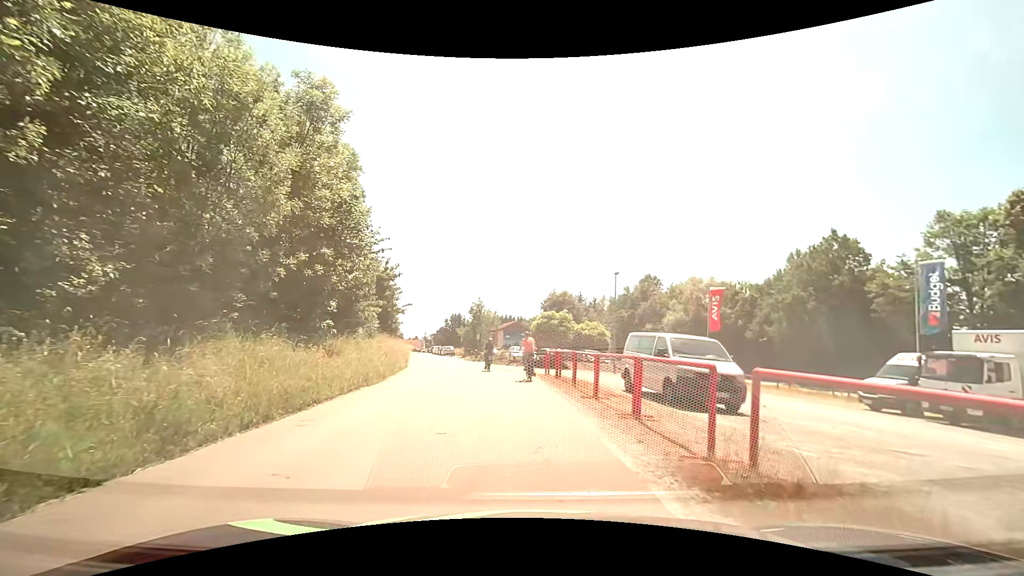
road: tertiary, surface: asphalt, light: Day
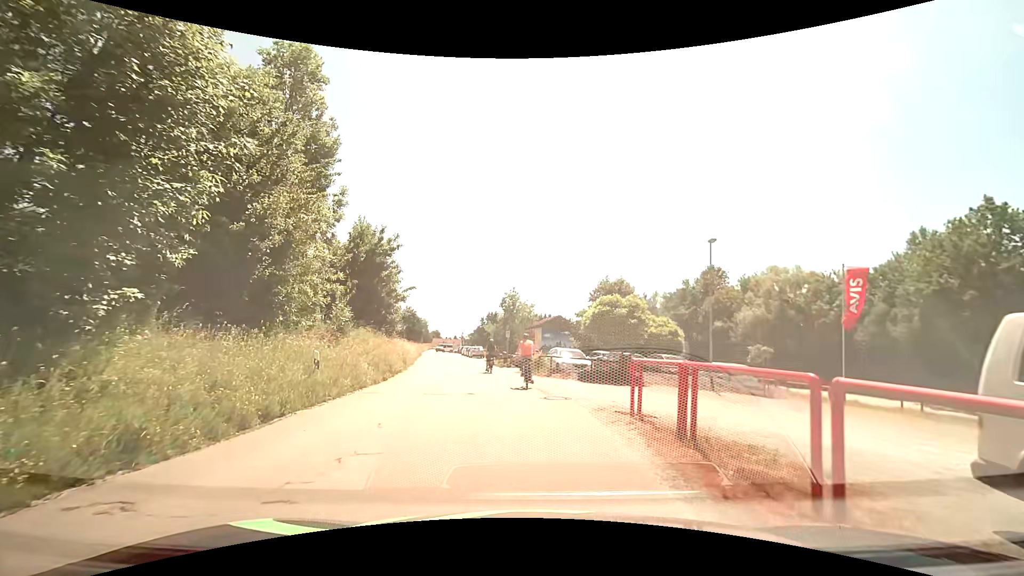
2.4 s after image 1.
(-0.4, +12.3) m; -3°
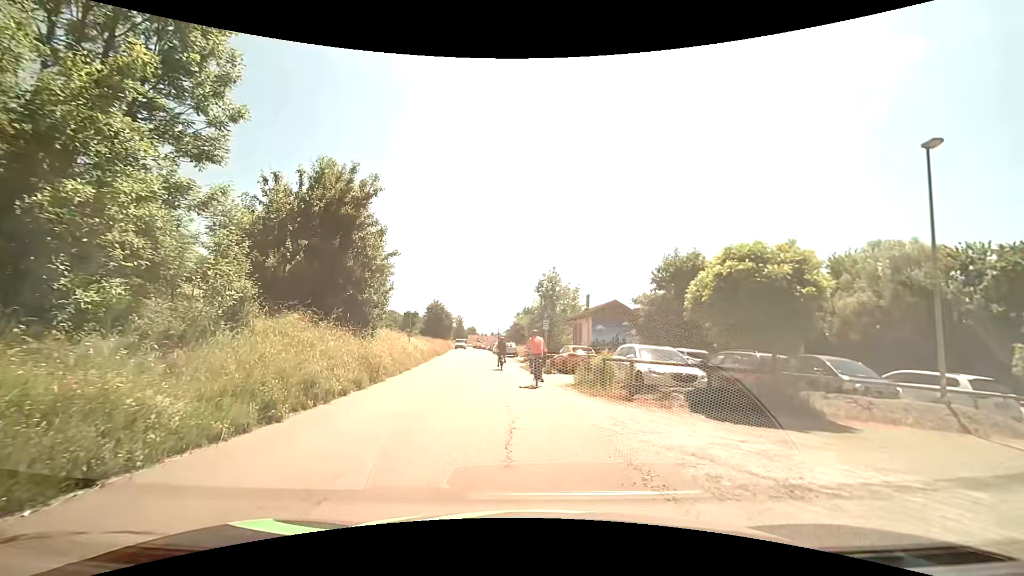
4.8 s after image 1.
(-0.6, +11.3) m; -6°
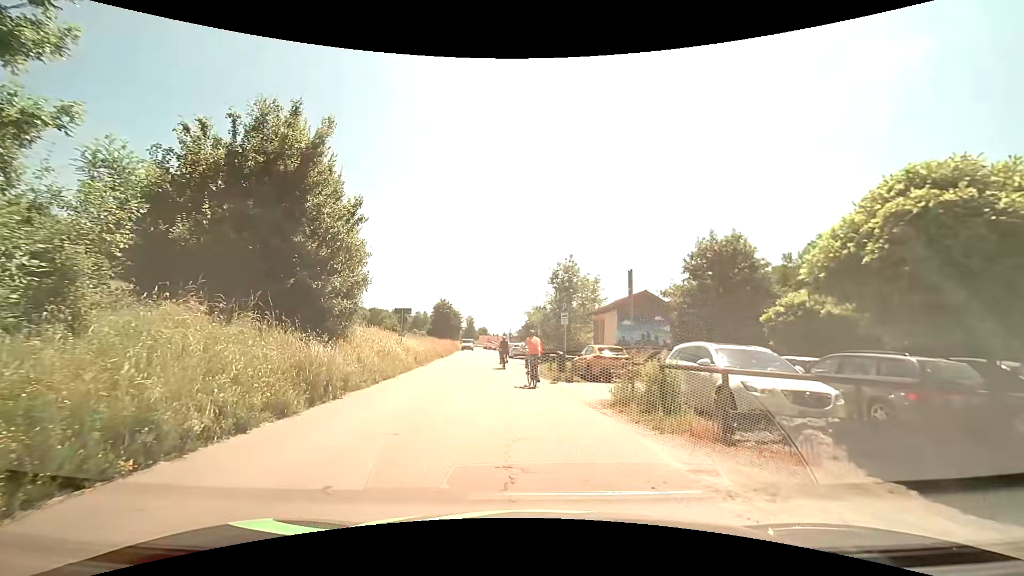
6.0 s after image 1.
(0.0, +5.3) m; -1°
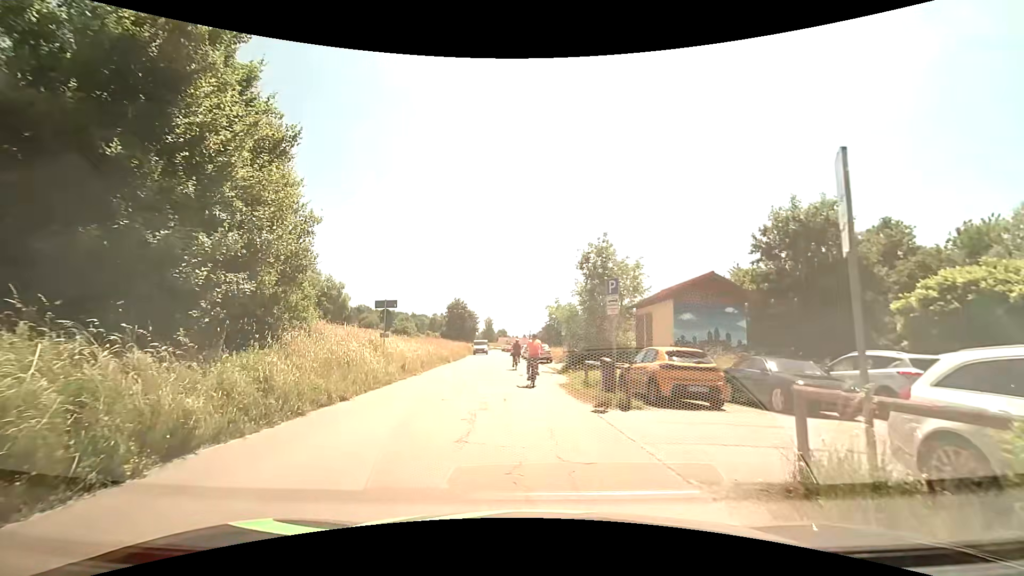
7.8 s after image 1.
(-0.1, +7.2) m; -2°
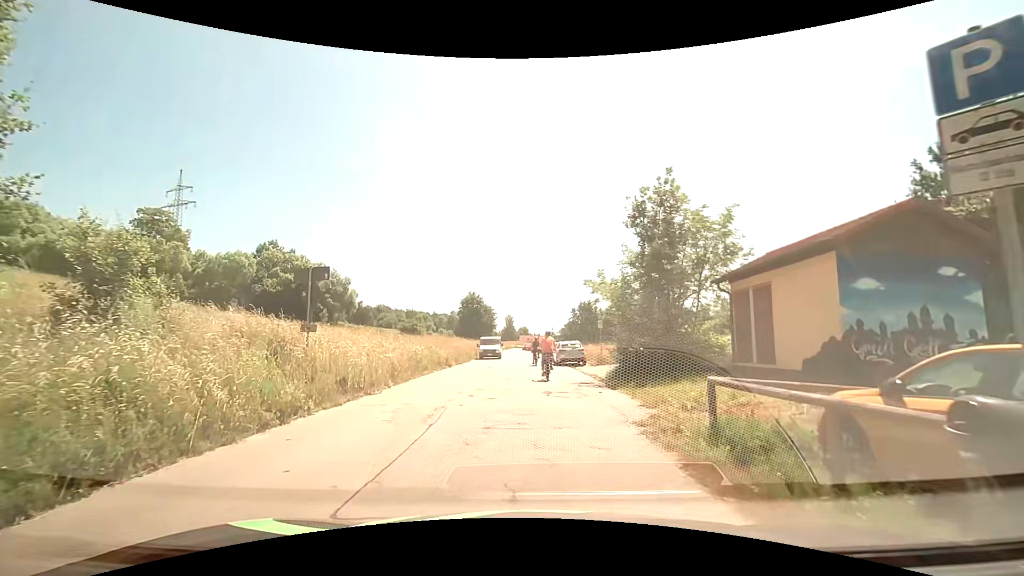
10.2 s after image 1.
(-0.1, +9.5) m; -1°
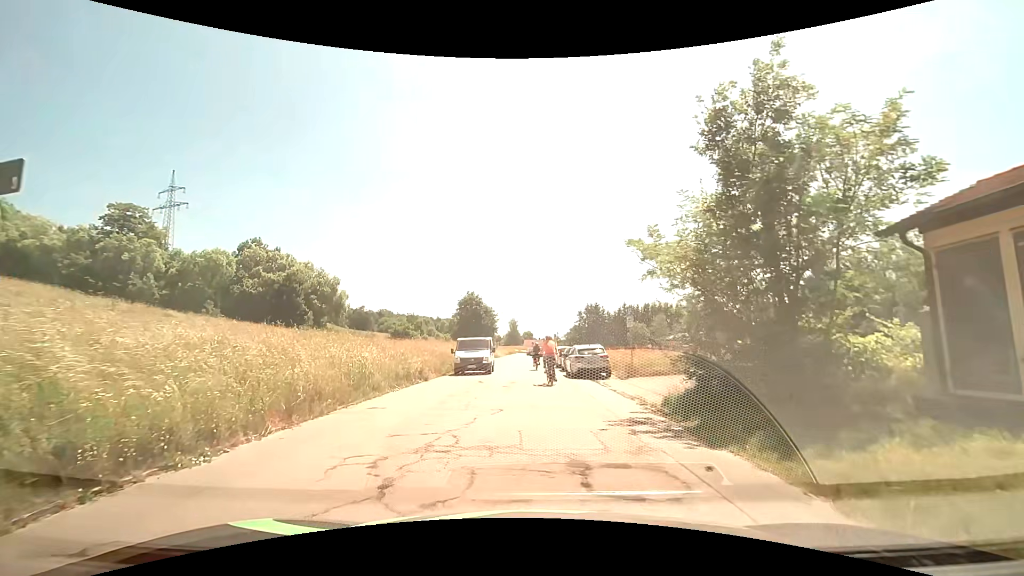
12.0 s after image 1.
(-0.2, +7.9) m; -1°
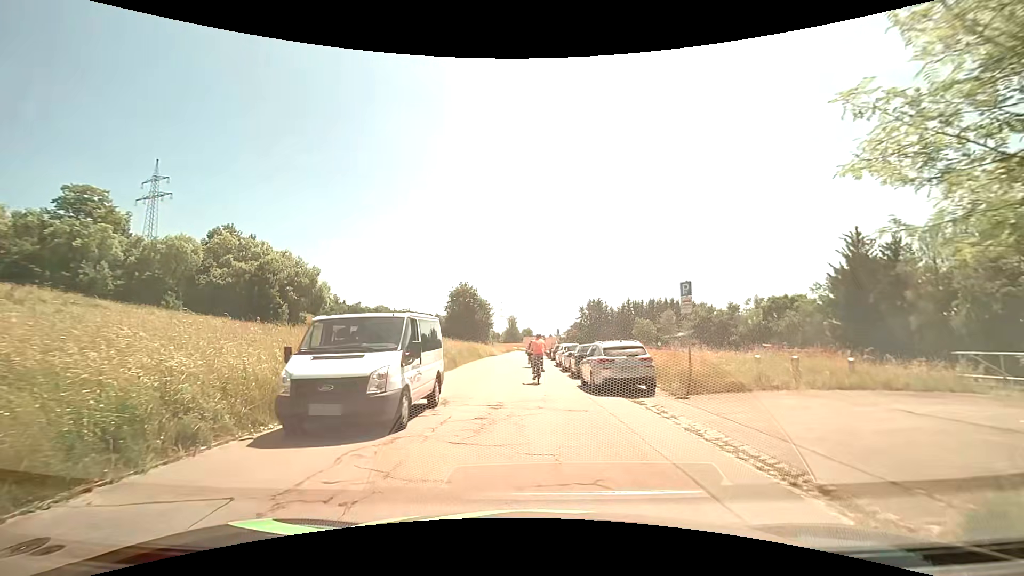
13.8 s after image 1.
(-0.1, +8.2) m; 0°
(0, +10) (0, +20) (-1, +30) (-1, +40) (-1, +50) (-1, +60) (+2, +70) (+10, +75) (+19, +79) (+22, +88) m
